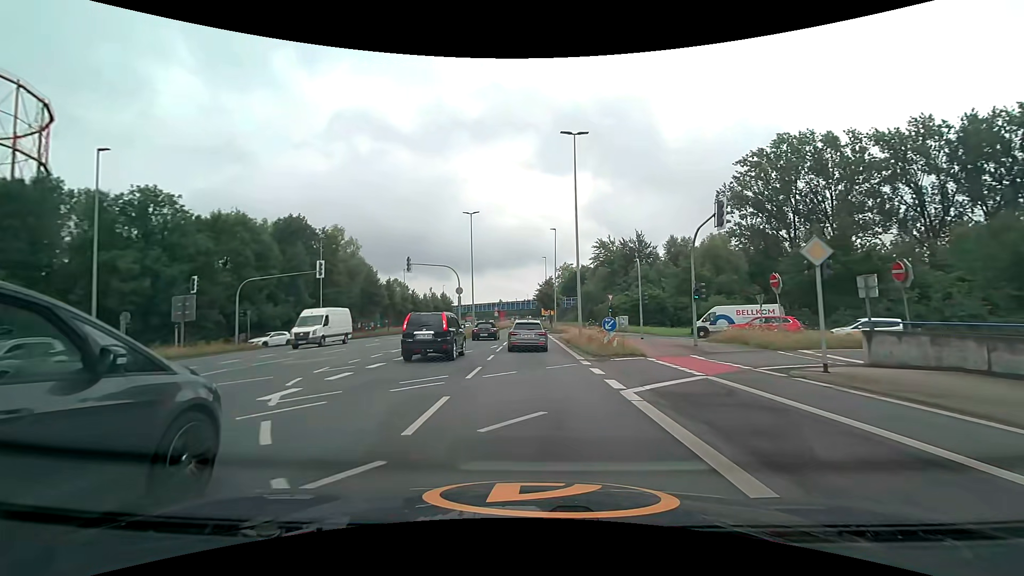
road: secondary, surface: asphalt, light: Day
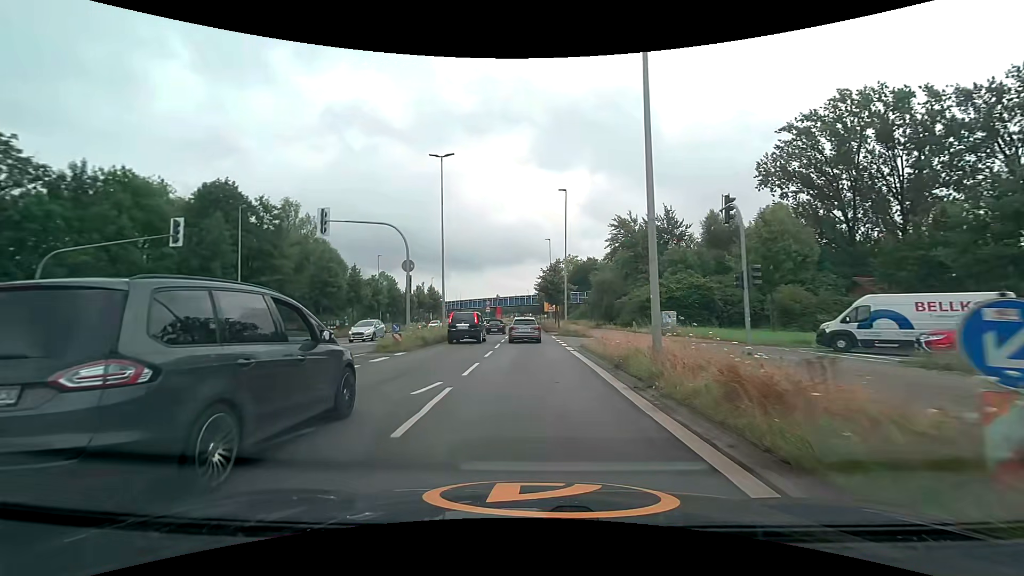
(0.0, +17.2) m; 0°
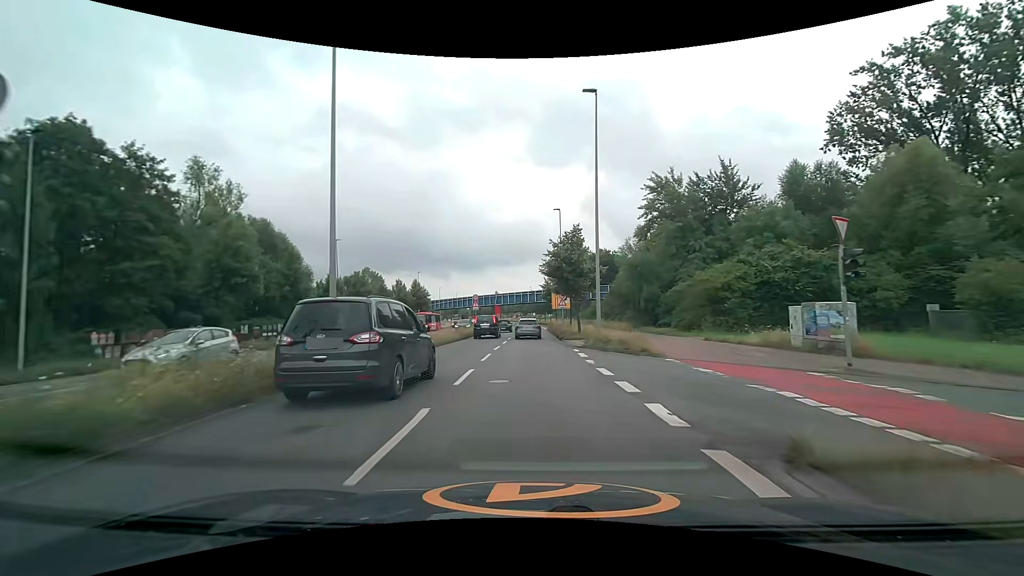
(0.0, +18.9) m; 0°
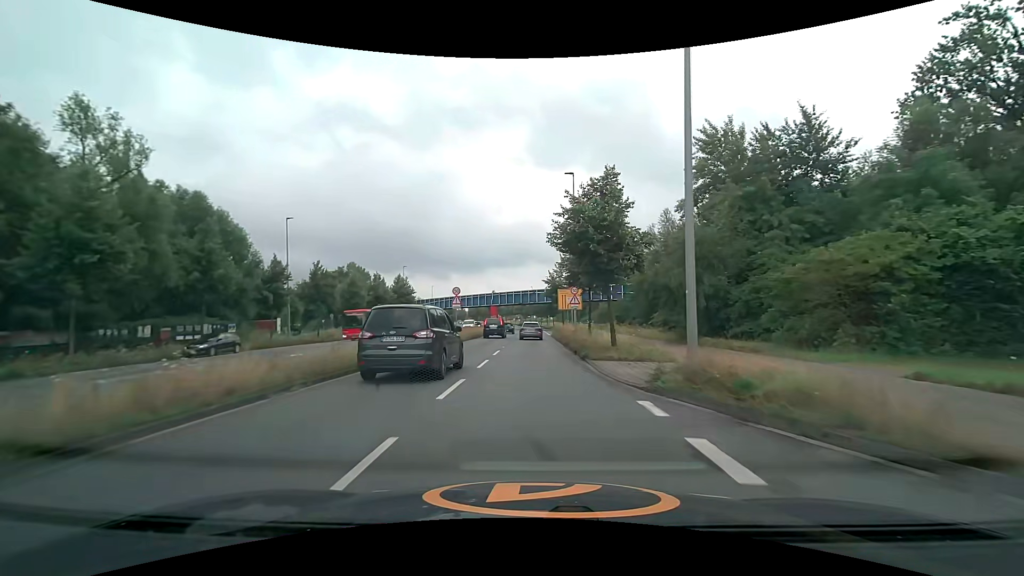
(0.0, +13.4) m; 0°
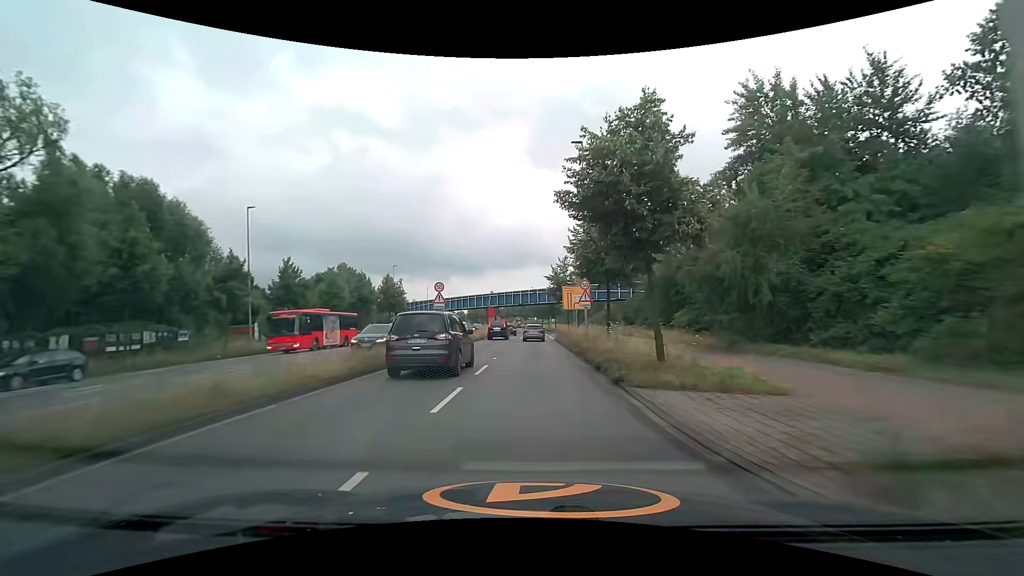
(0.0, +6.9) m; 0°
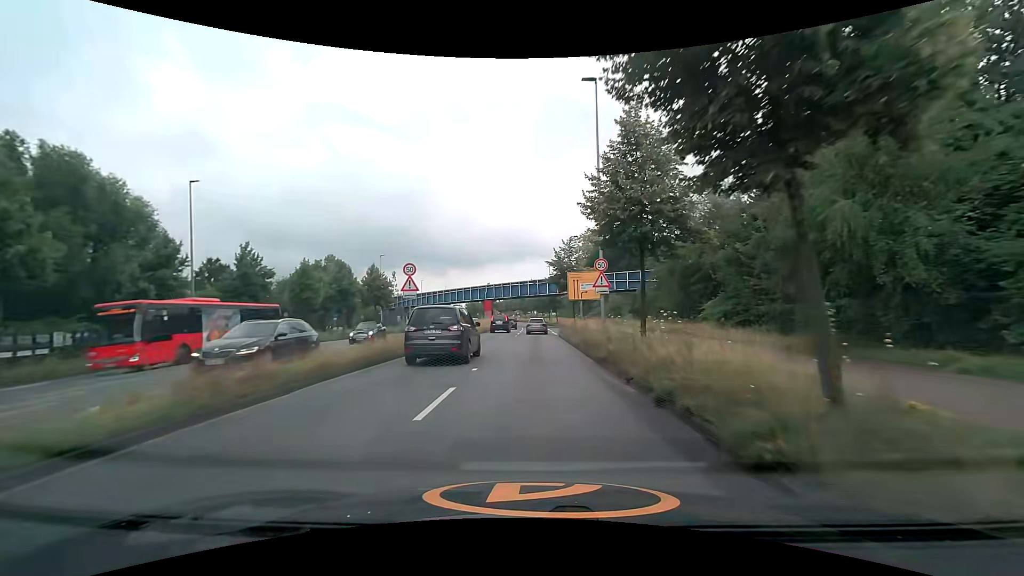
(0.0, +7.1) m; 0°
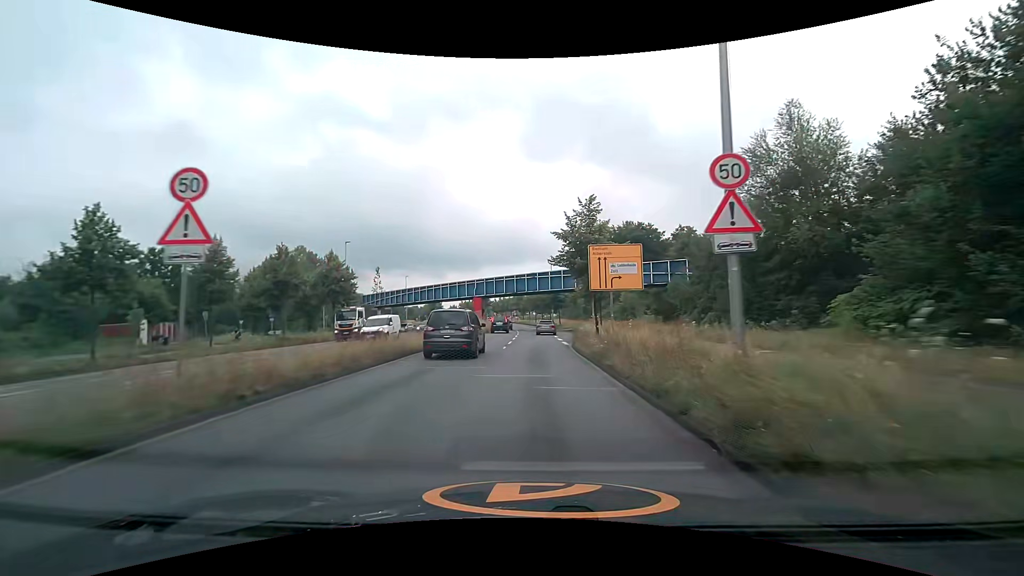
(+0.1, +14.7) m; +1°
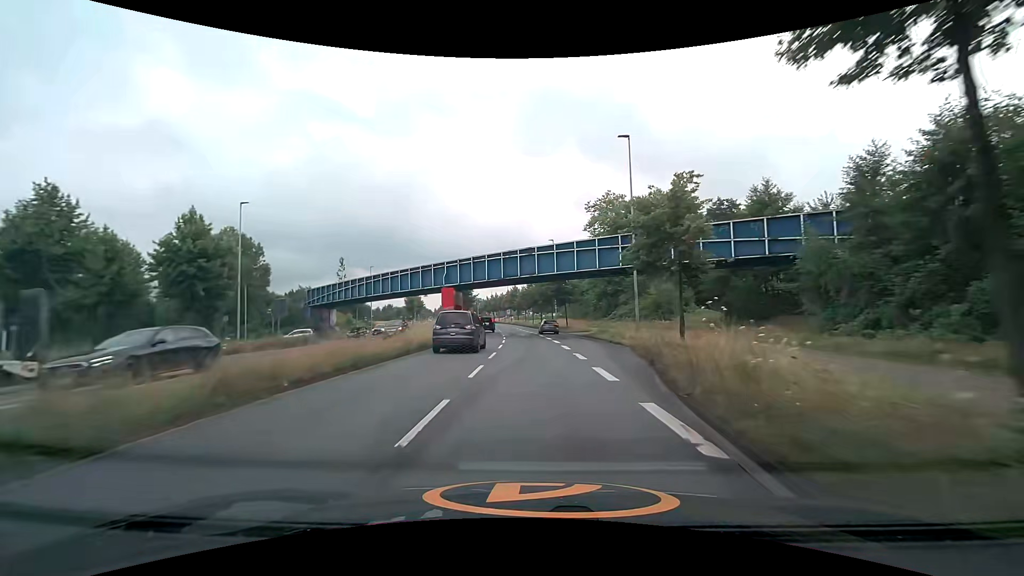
(+0.1, +23.1) m; 0°
(0, +10) (0, +20) (0, +30) (0, +40) (-1, +50) (-2, +60) (-3, +70) (-4, +80) (-5, +90) (-6, +100) m
